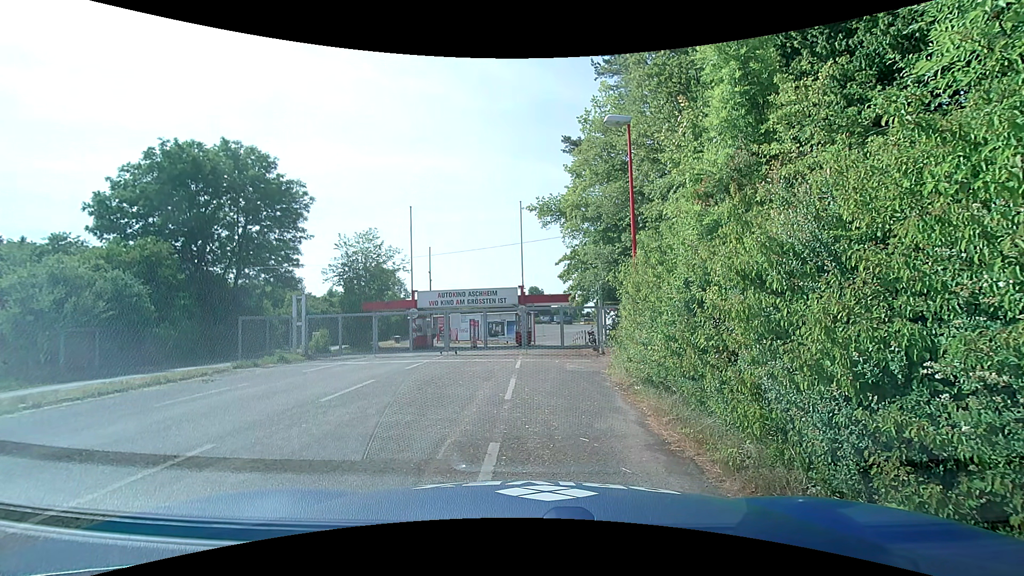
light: Day
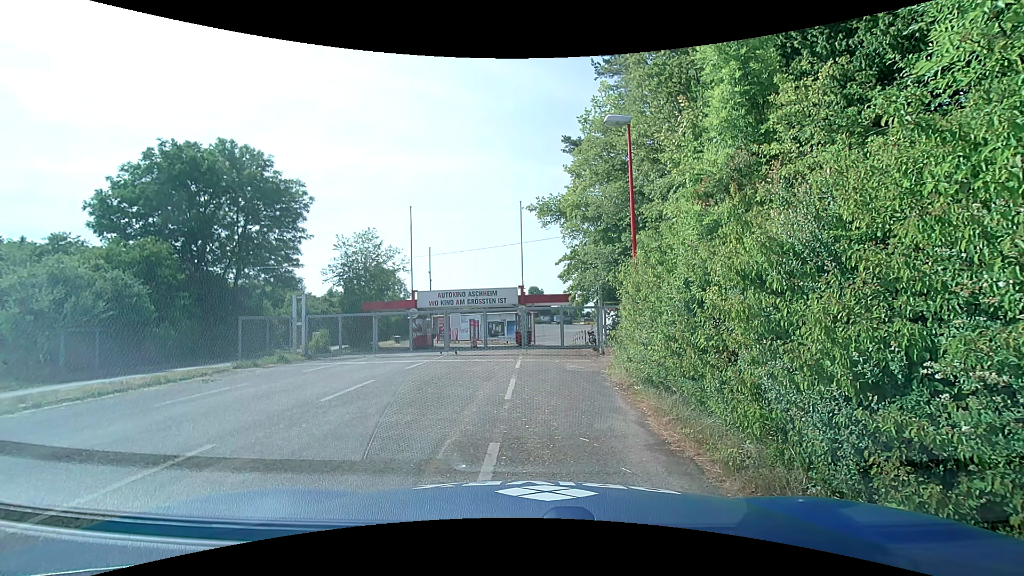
(0.0, 0.0) m; 0°
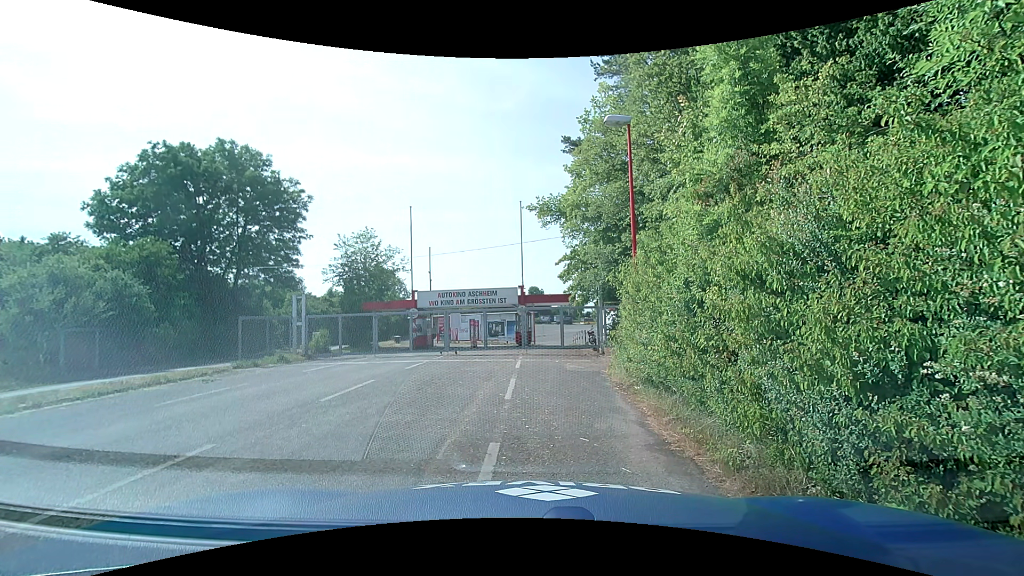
(0.0, 0.0) m; 0°
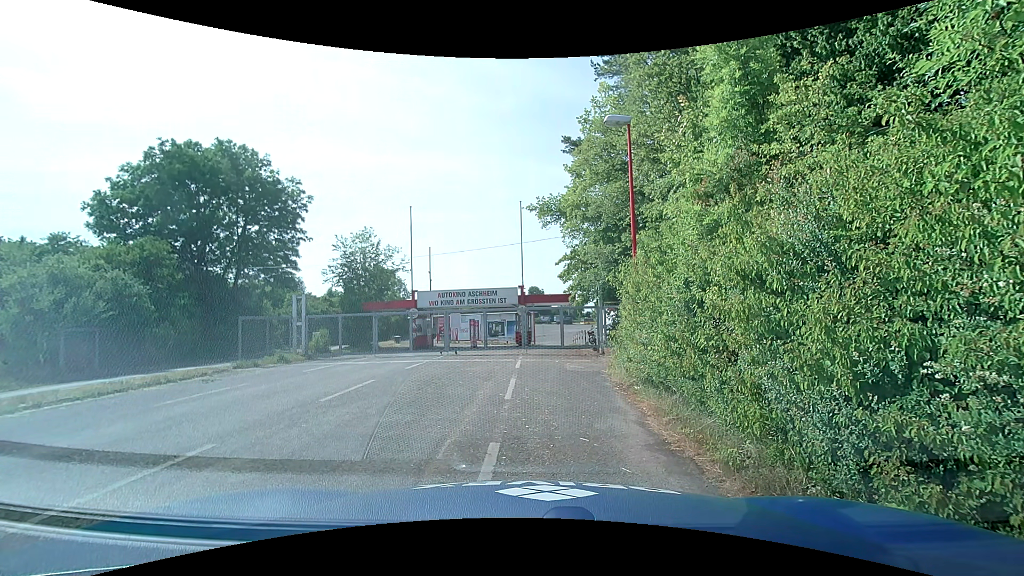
(0.0, 0.0) m; 0°
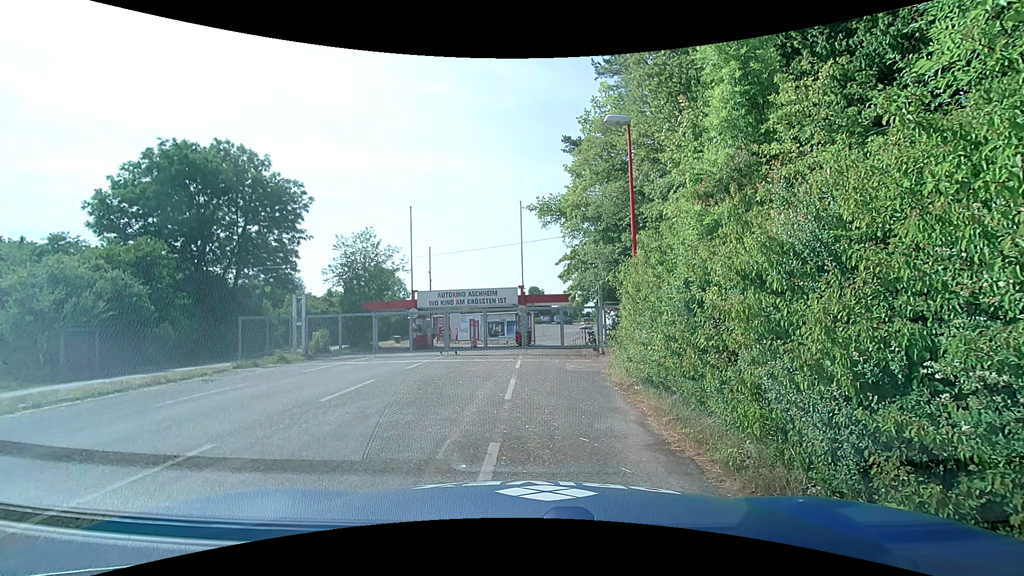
(0.0, 0.0) m; 0°
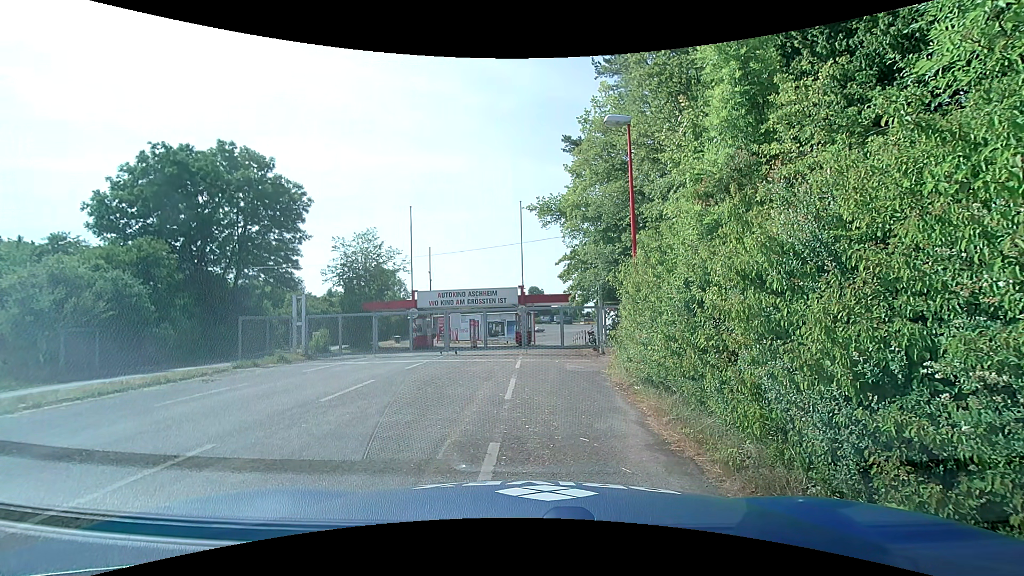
(0.0, 0.0) m; 0°
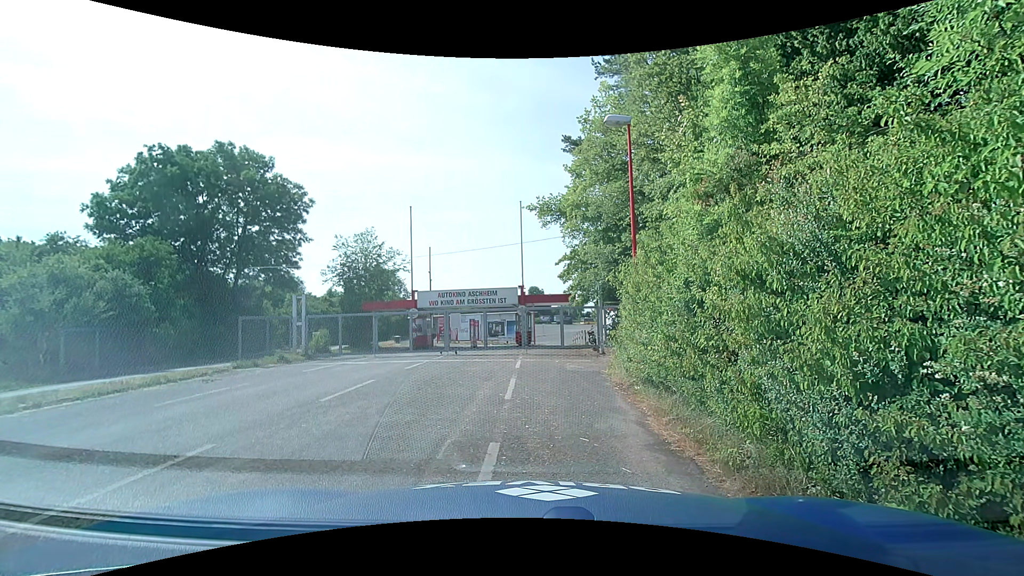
(0.0, 0.0) m; 0°
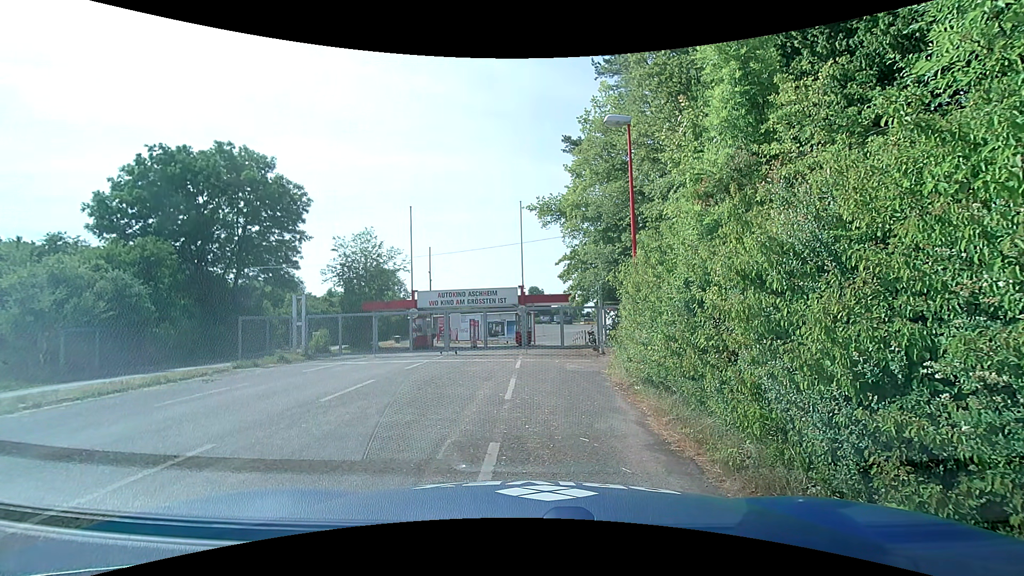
(0.0, 0.0) m; 0°
